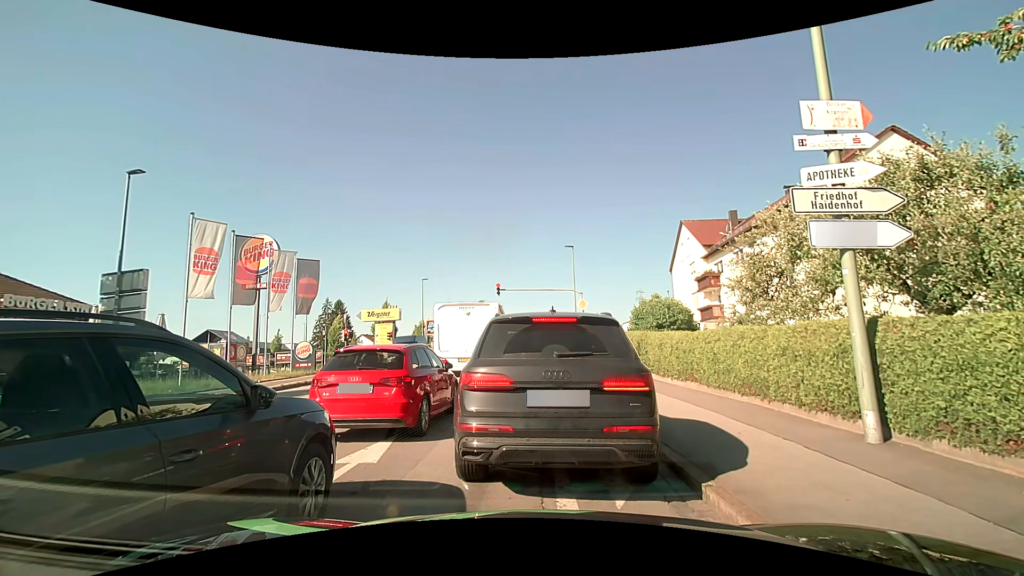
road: tertiary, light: Day
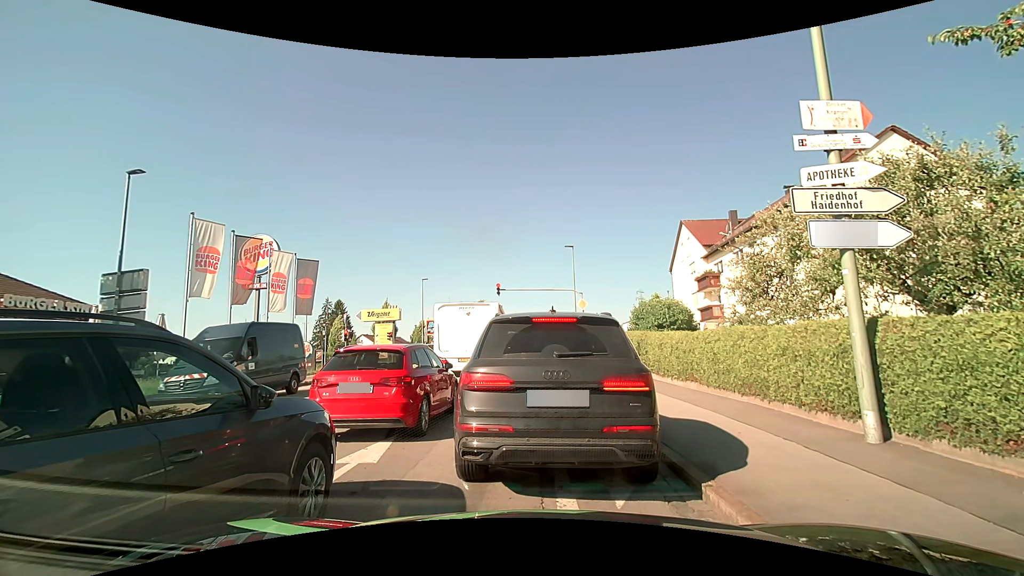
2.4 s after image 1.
(0.0, 0.0) m; 0°
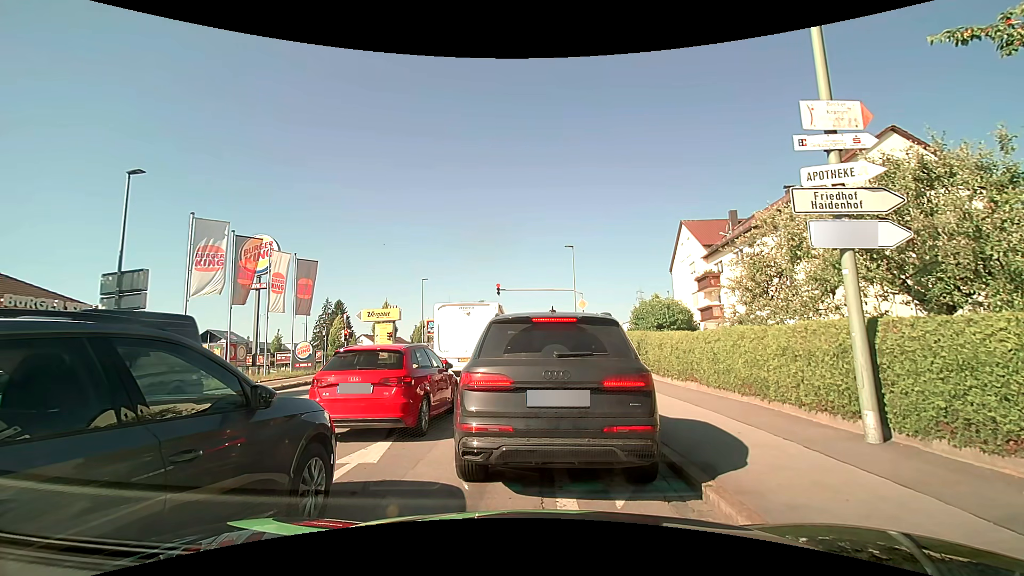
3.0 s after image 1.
(0.0, 0.0) m; 0°
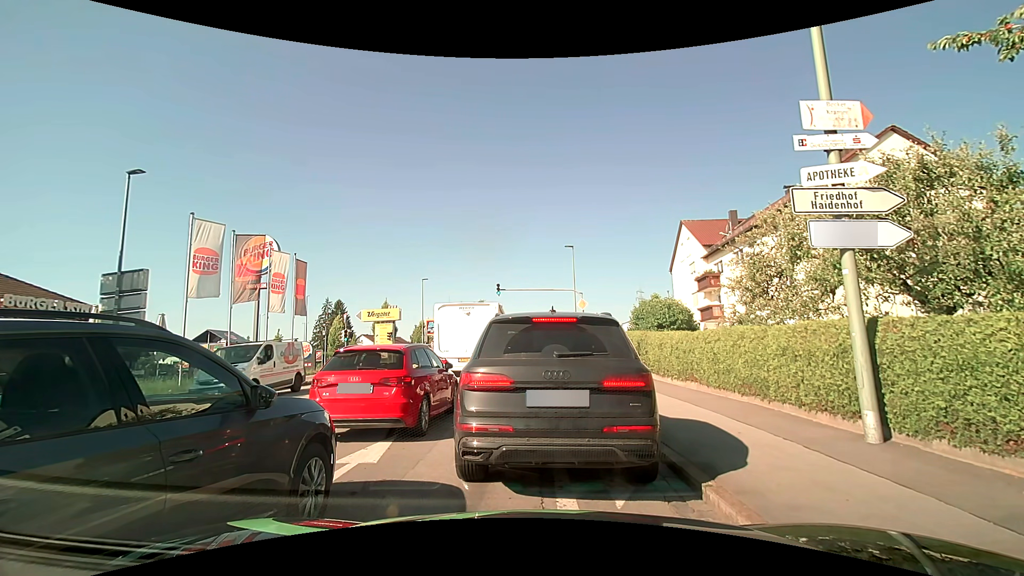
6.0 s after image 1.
(0.0, 0.0) m; 0°
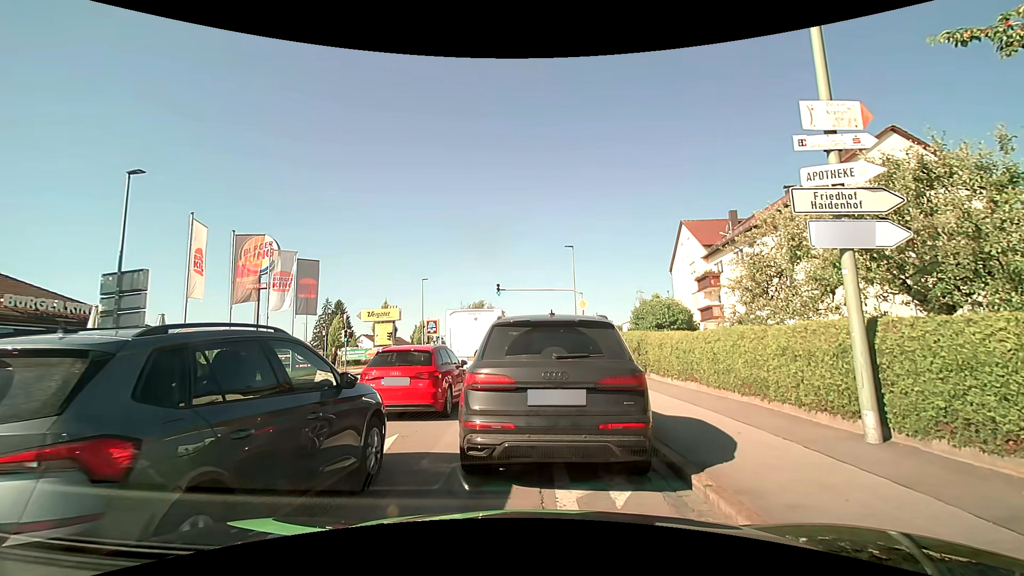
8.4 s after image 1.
(0.0, 0.0) m; 0°
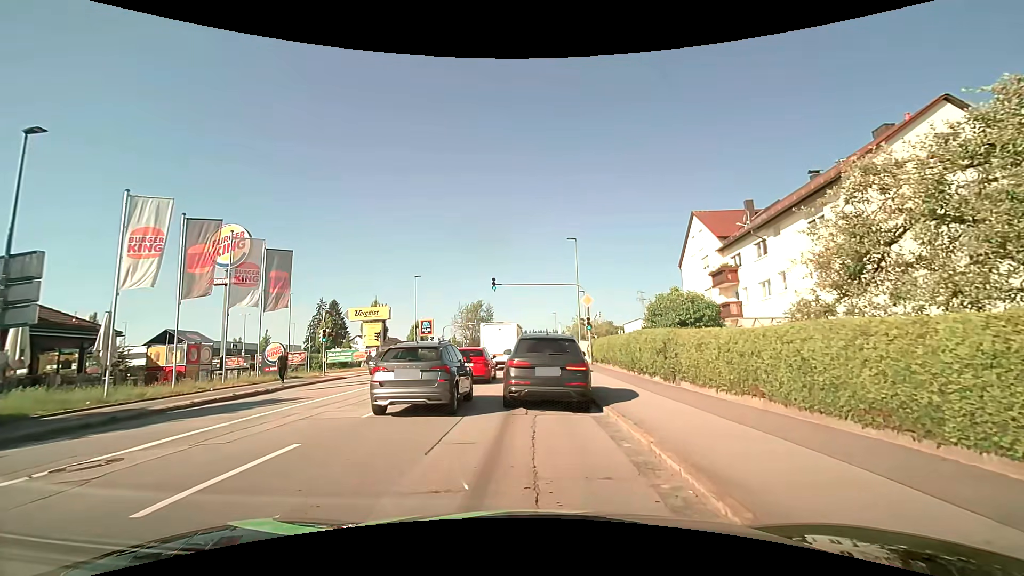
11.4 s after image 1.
(0.0, +4.0) m; 0°
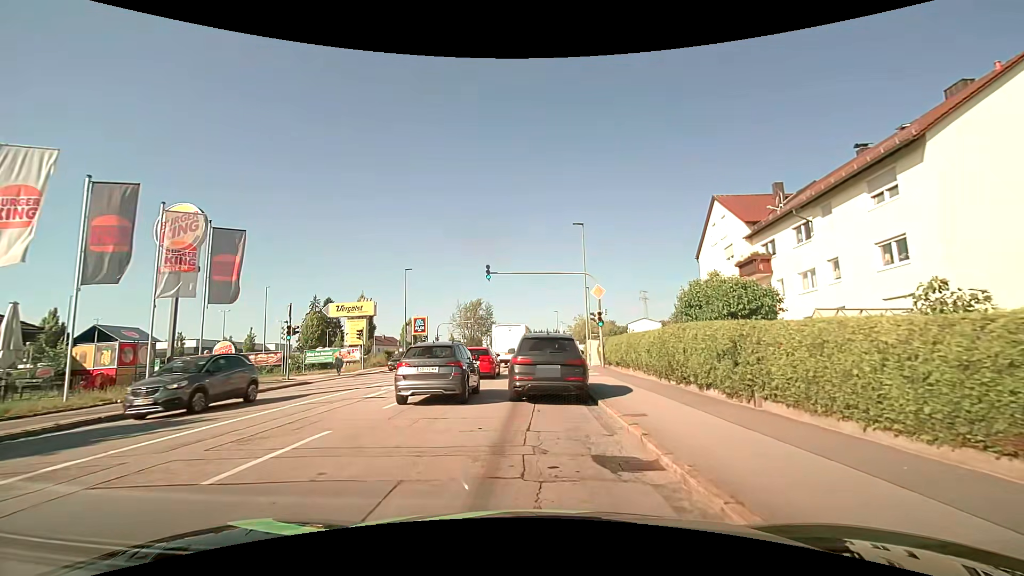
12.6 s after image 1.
(0.0, +5.2) m; +1°
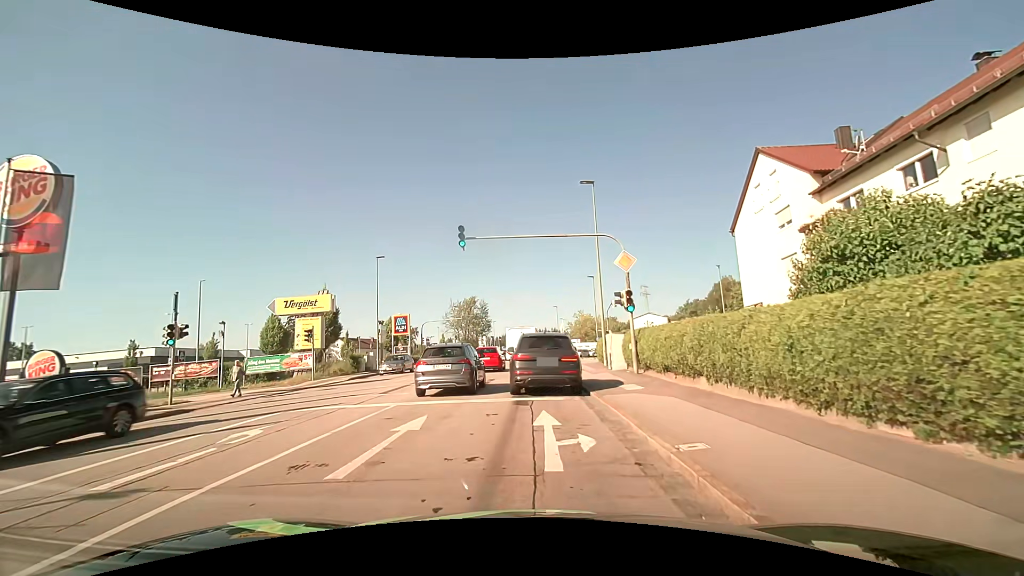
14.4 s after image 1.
(0.0, +9.0) m; -1°
(0, +10) (0, +20) (0, +30) (0, +40) (0, +50) (+1, +60) (+1, +70) (+1, +80) (+1, +90) (+1, +100) m
